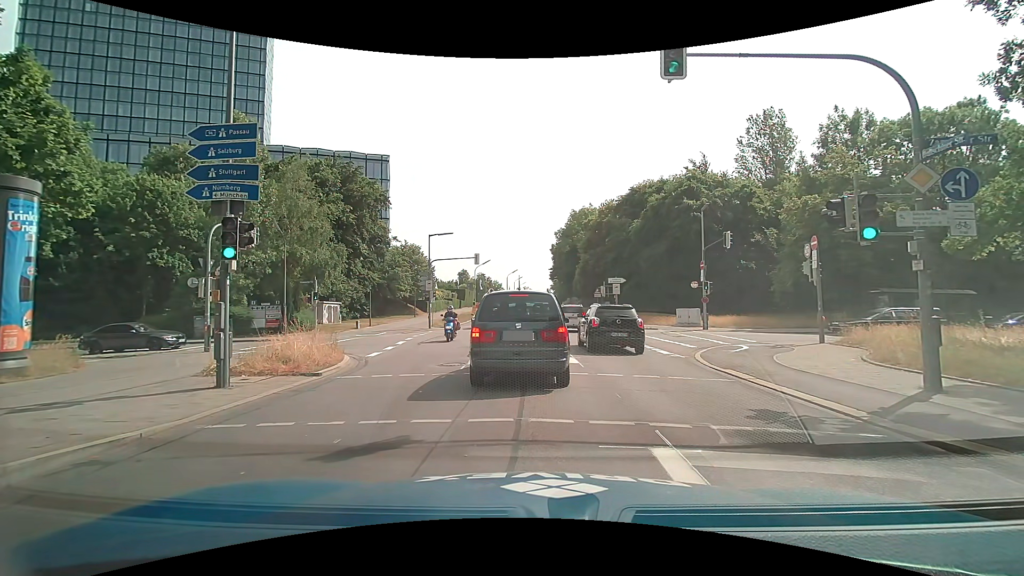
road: secondary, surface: asphalt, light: Day
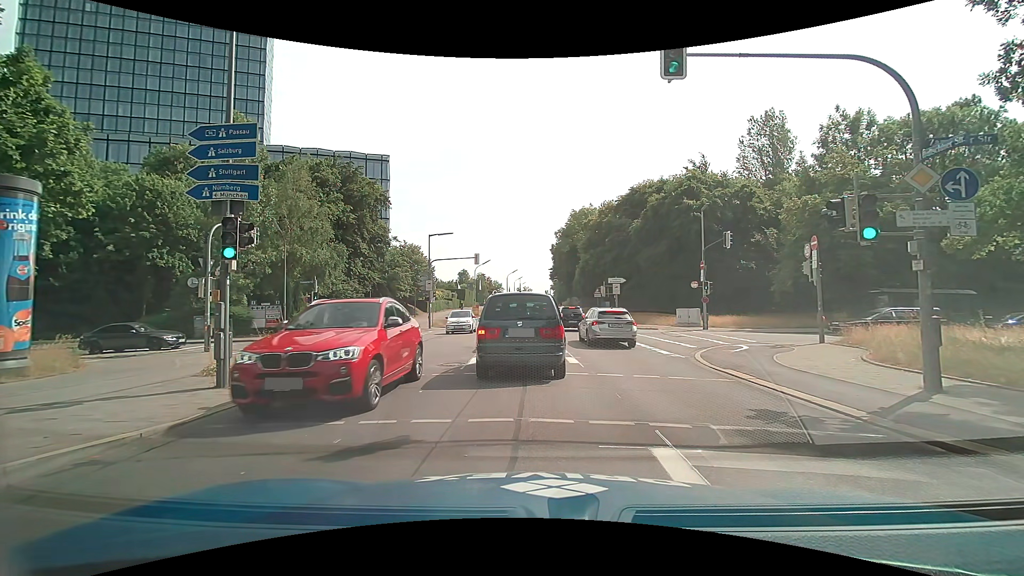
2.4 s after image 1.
(0.0, 0.0) m; 0°
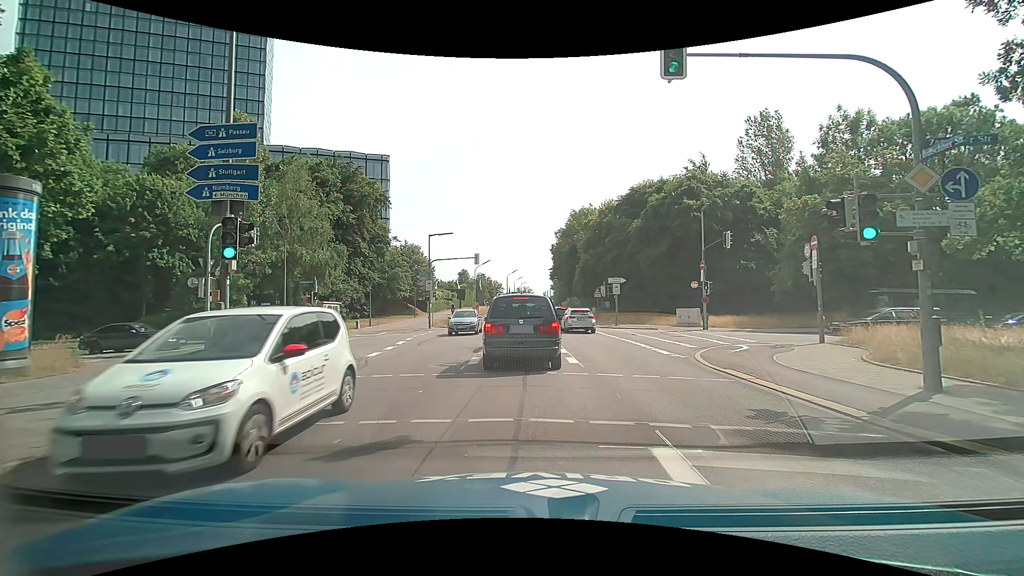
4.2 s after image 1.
(0.0, 0.0) m; 0°
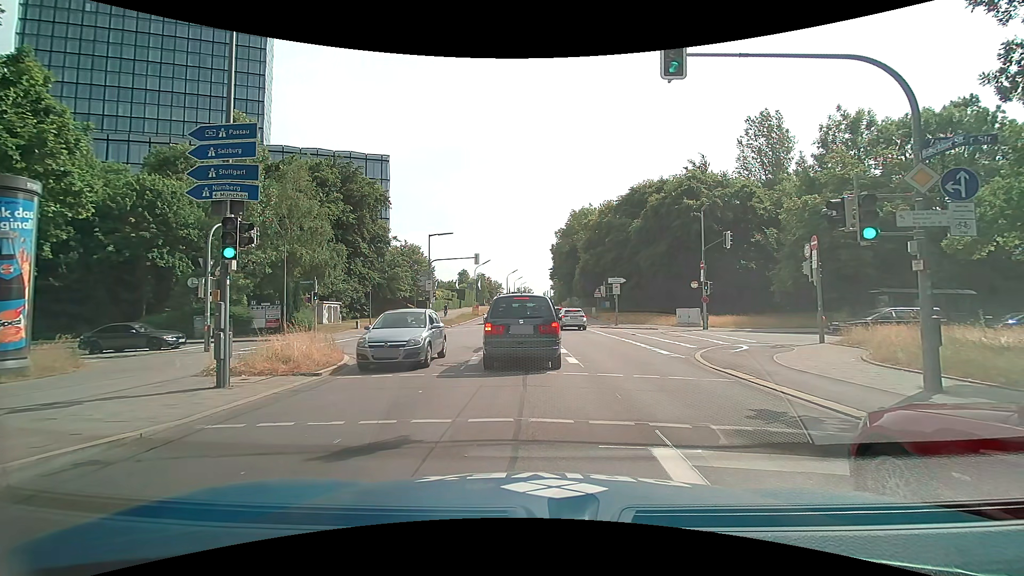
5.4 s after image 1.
(0.0, 0.0) m; 0°
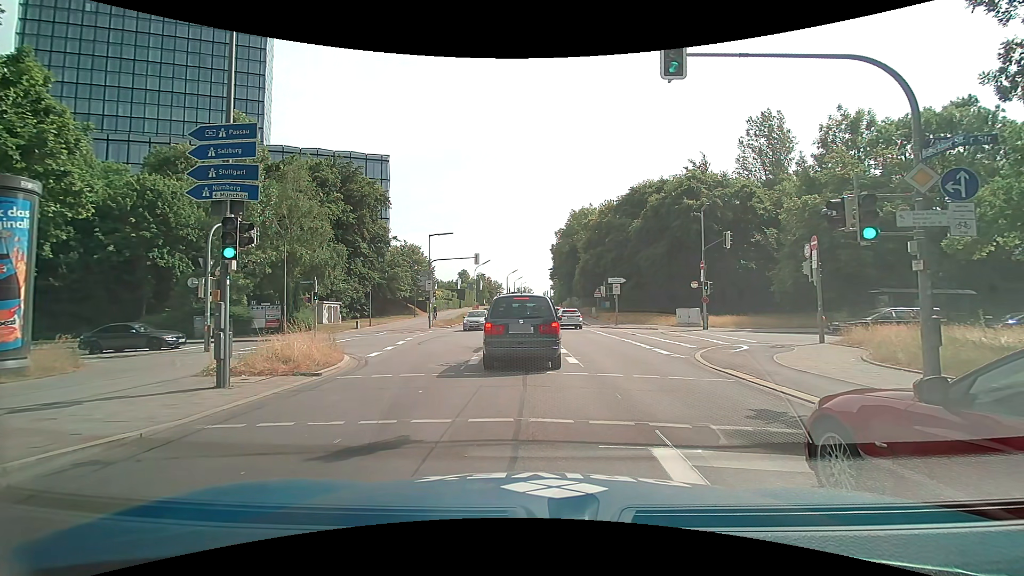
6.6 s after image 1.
(0.0, 0.0) m; 0°
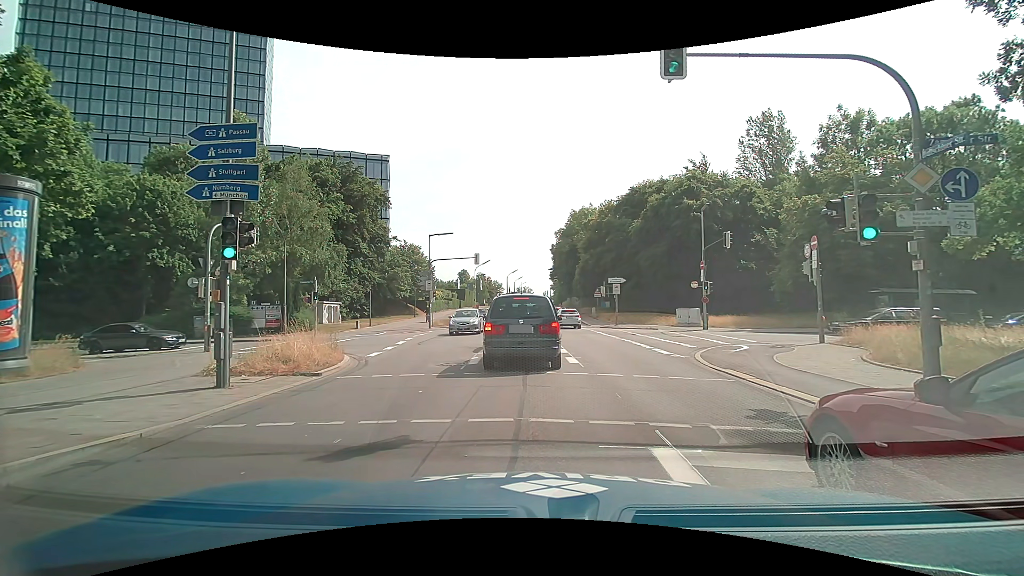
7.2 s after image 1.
(0.0, 0.0) m; 0°
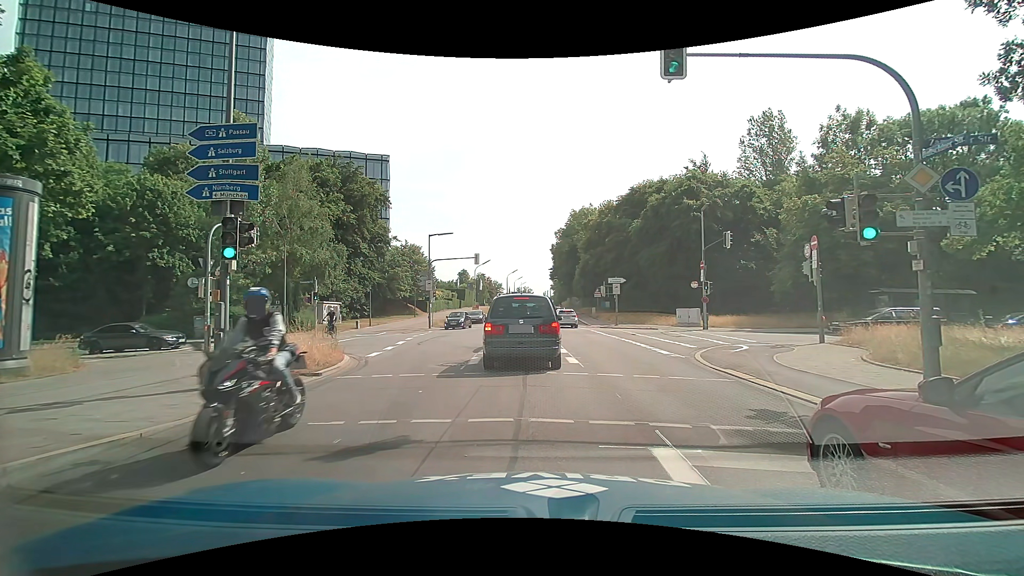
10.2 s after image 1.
(0.0, 0.0) m; 0°
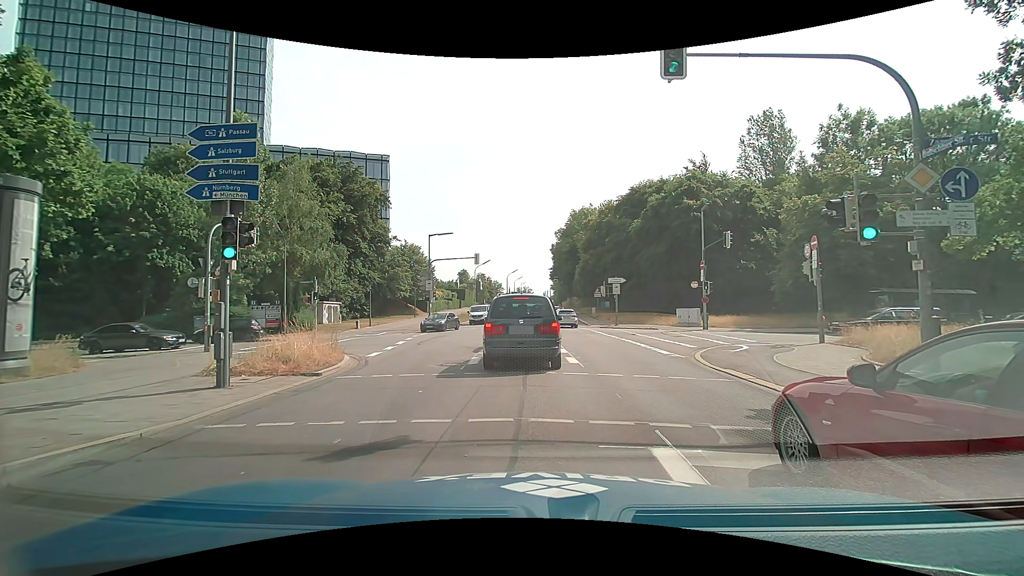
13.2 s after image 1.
(0.0, 0.0) m; 0°
